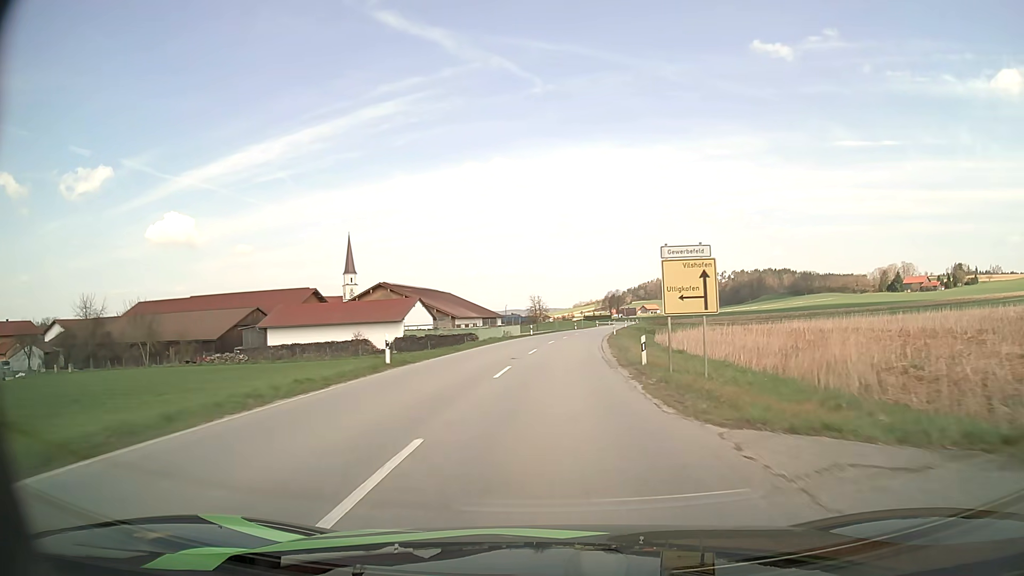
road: secondary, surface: asphalt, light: Day
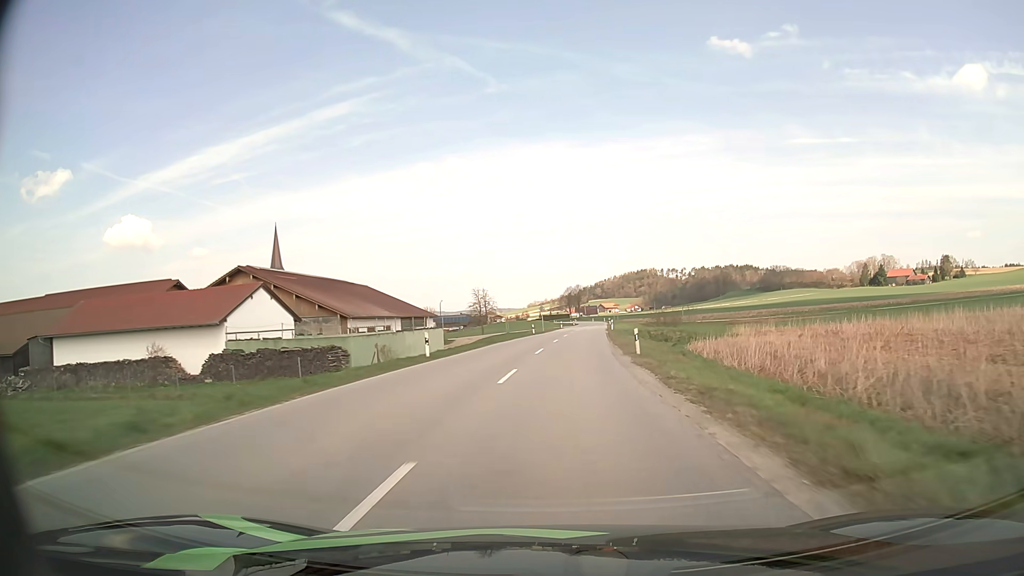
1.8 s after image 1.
(+1.2, +37.7) m; +4°
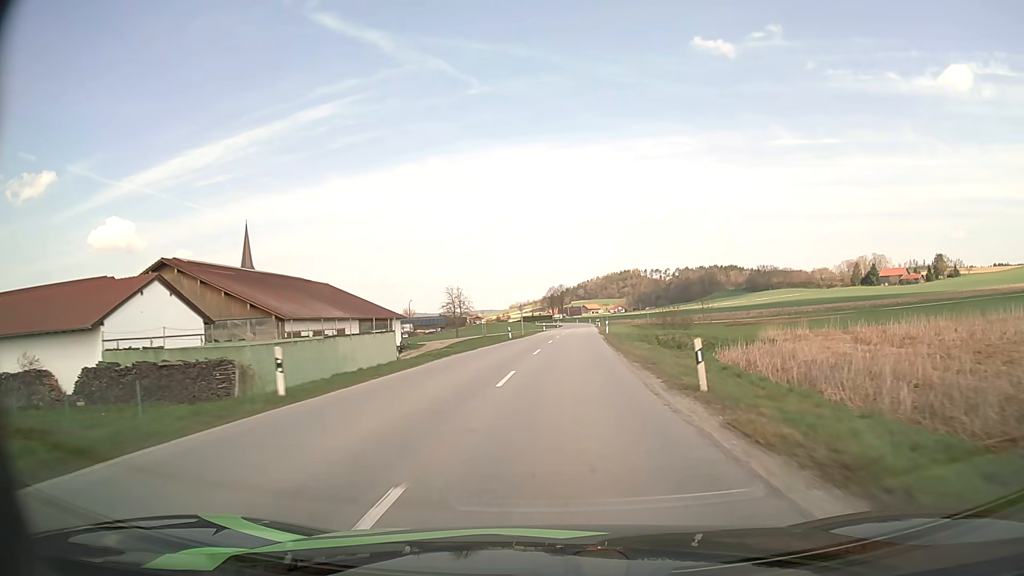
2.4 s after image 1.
(+0.2, +12.6) m; +1°
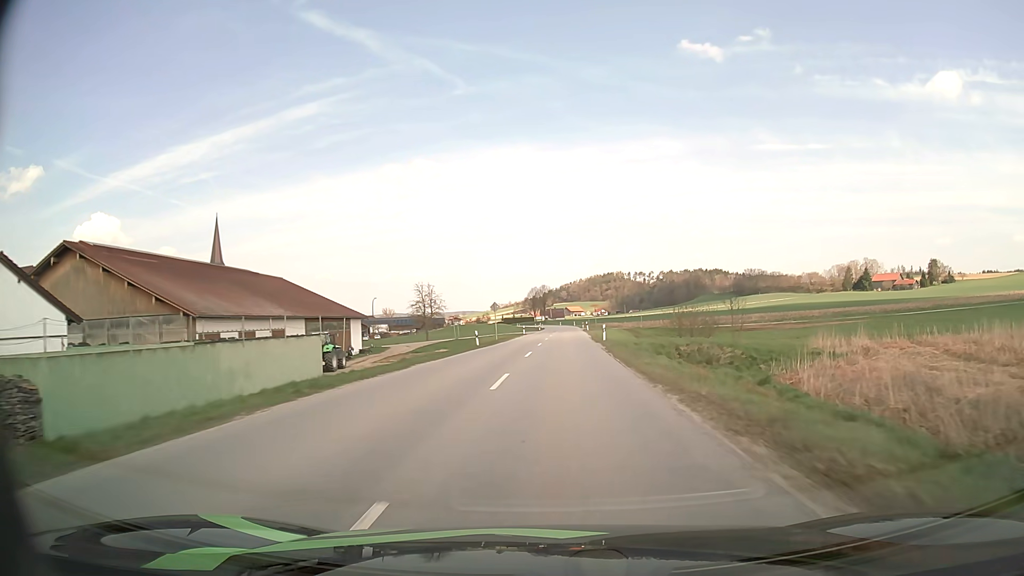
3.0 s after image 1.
(+0.2, +12.6) m; +2°
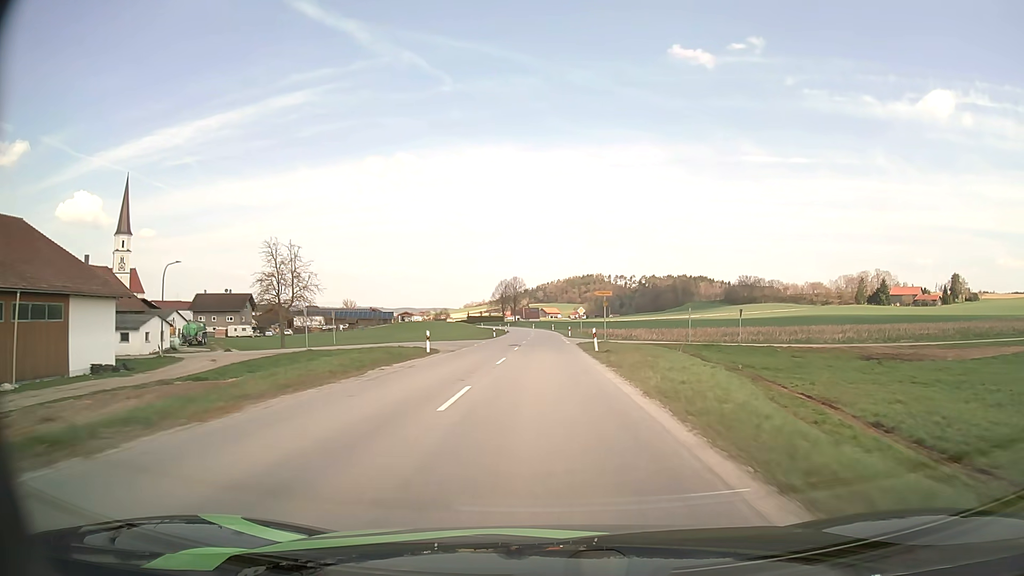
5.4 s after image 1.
(+1.5, +50.7) m; +2°
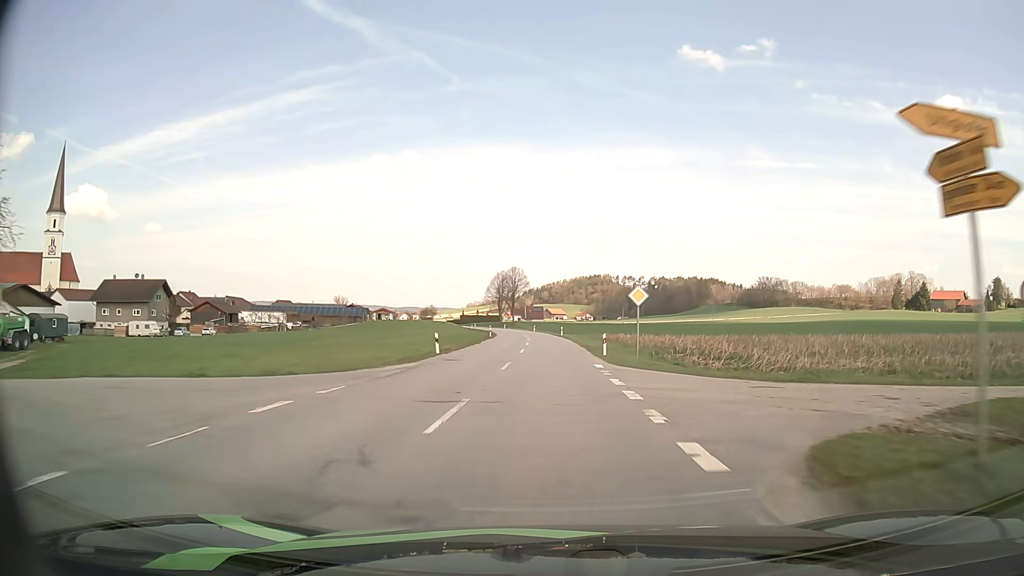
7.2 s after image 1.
(-0.1, +38.3) m; 0°
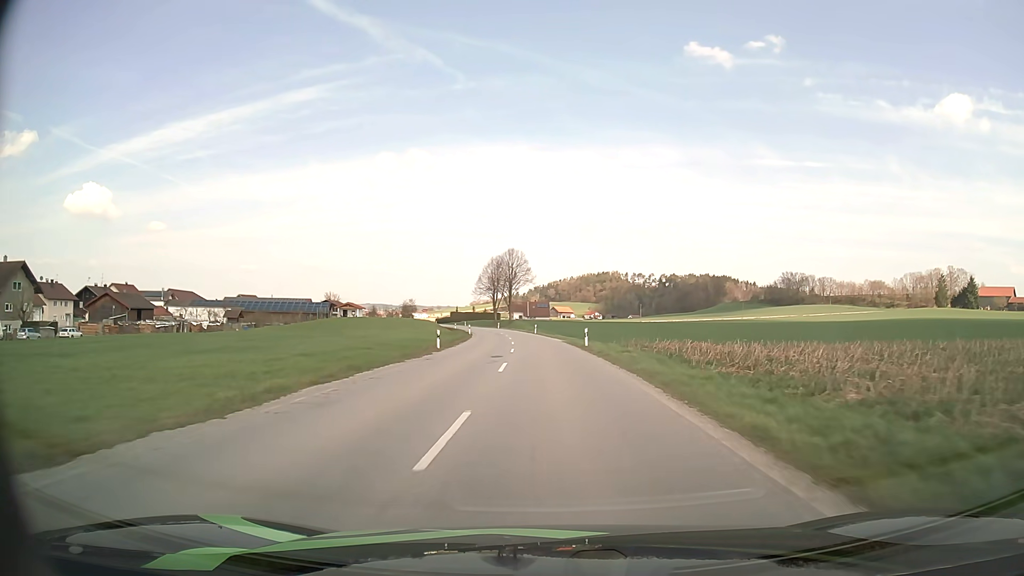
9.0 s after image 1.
(-0.1, +38.2) m; -1°
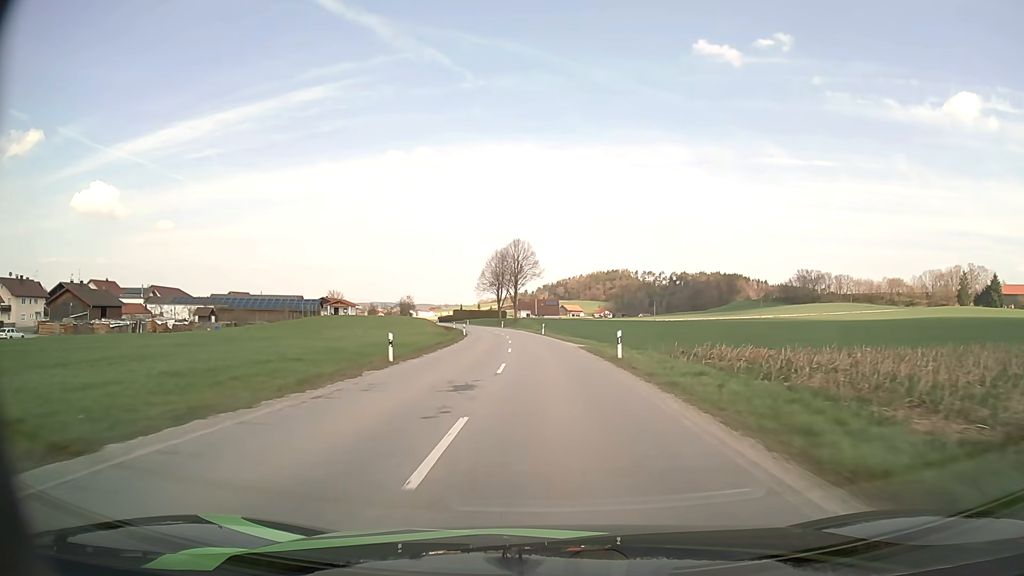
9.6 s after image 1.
(-0.1, +12.7) m; -1°
(0, +10) (0, +20) (-1, +30) (-1, +40) (-2, +50) (-2, +60) (-3, +70) (-5, +80) (-6, +90) (-7, +100) m
